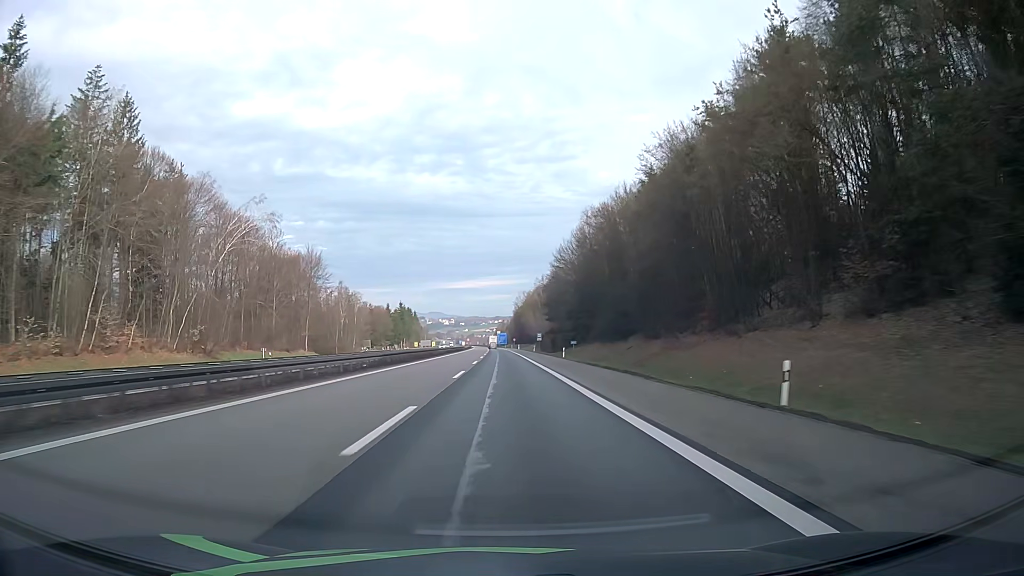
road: motorway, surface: asphalt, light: Day
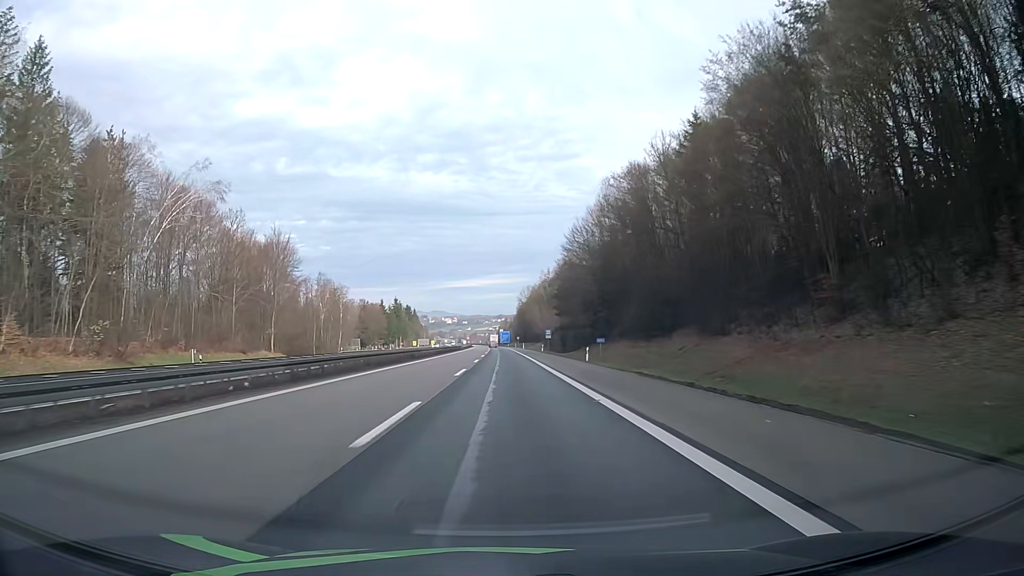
(0.0, +17.2) m; 0°
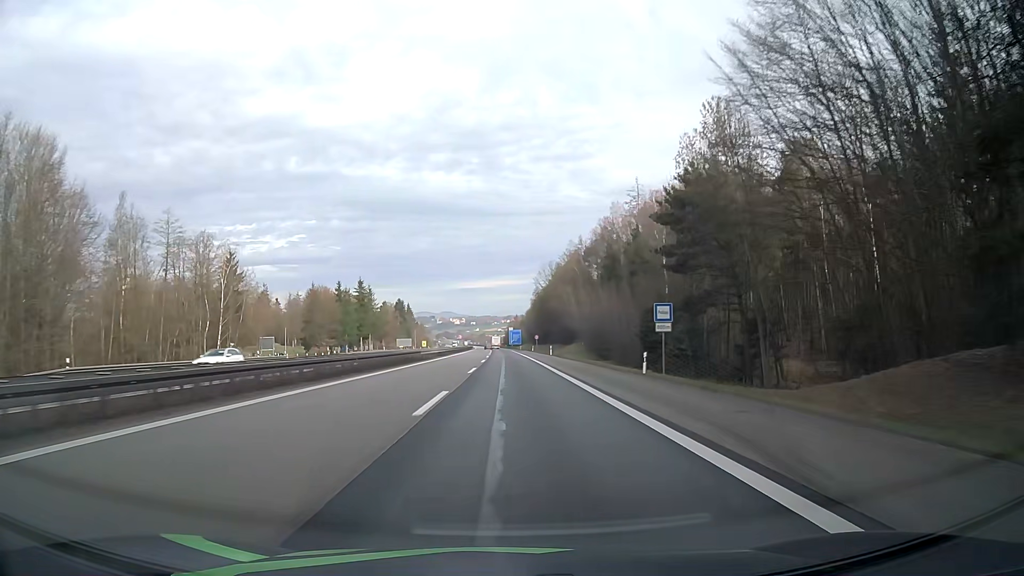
(-0.7, +68.4) m; -1°
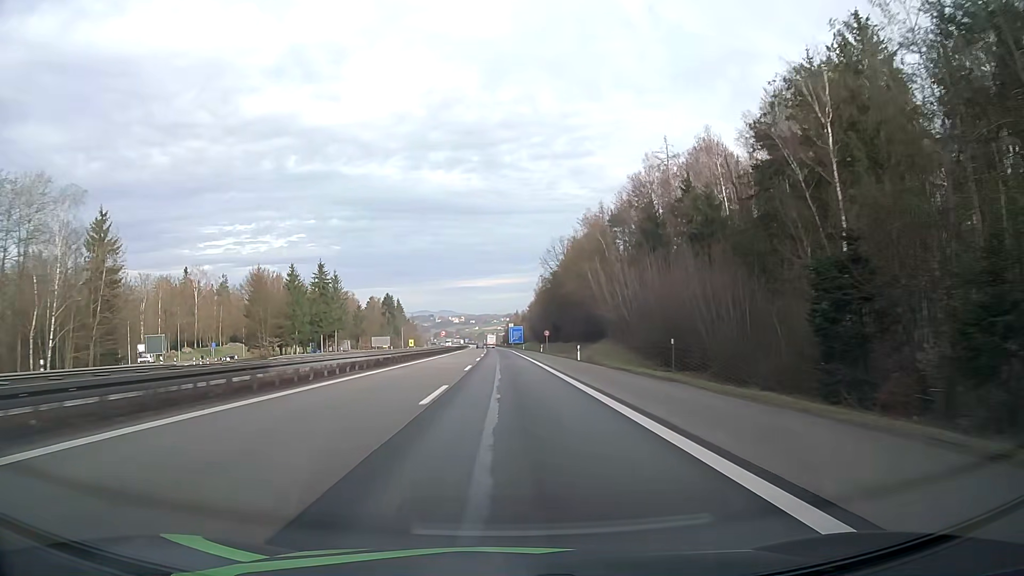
(0.0, +34.0) m; 0°
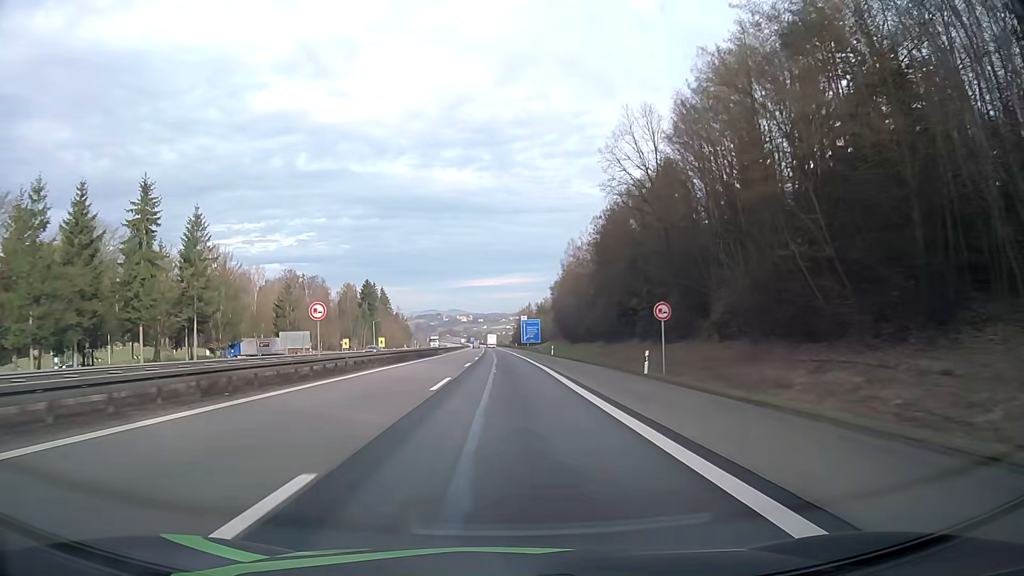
(-0.7, +67.8) m; -1°
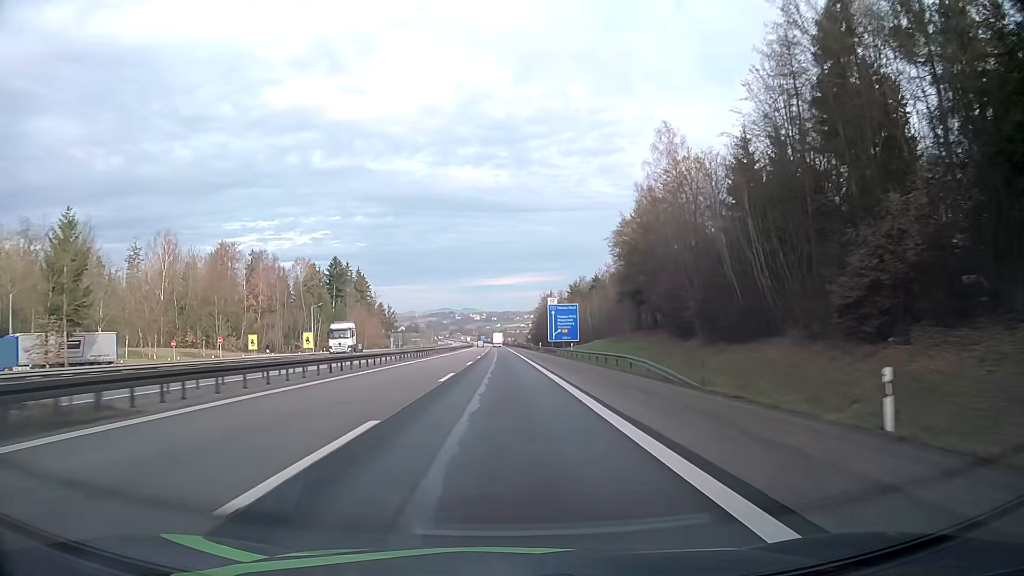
(-0.5, +67.6) m; -1°
(0, +10) (0, +20) (0, +30) (0, +40) (0, +50) (0, +60) (-1, +70) (-1, +80) (-1, +90) (-1, +100) m
